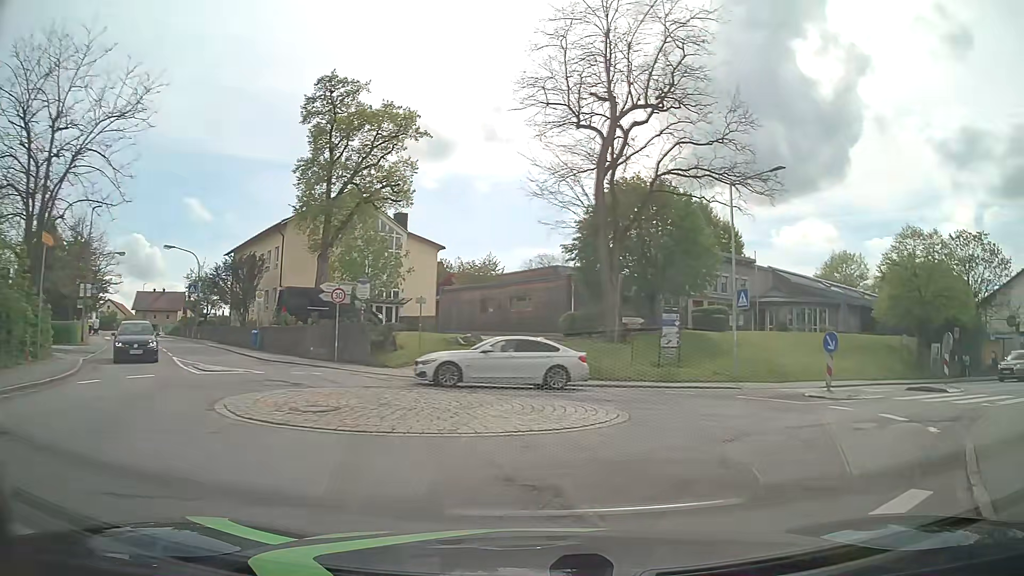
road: tertiary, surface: asphalt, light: Day
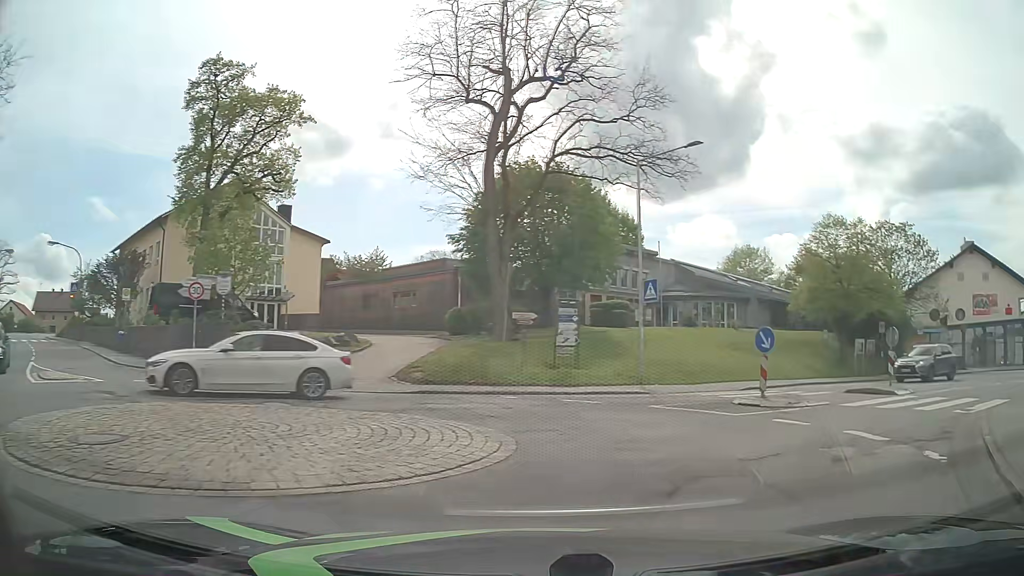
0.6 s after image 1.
(+0.2, +3.2) m; +8°
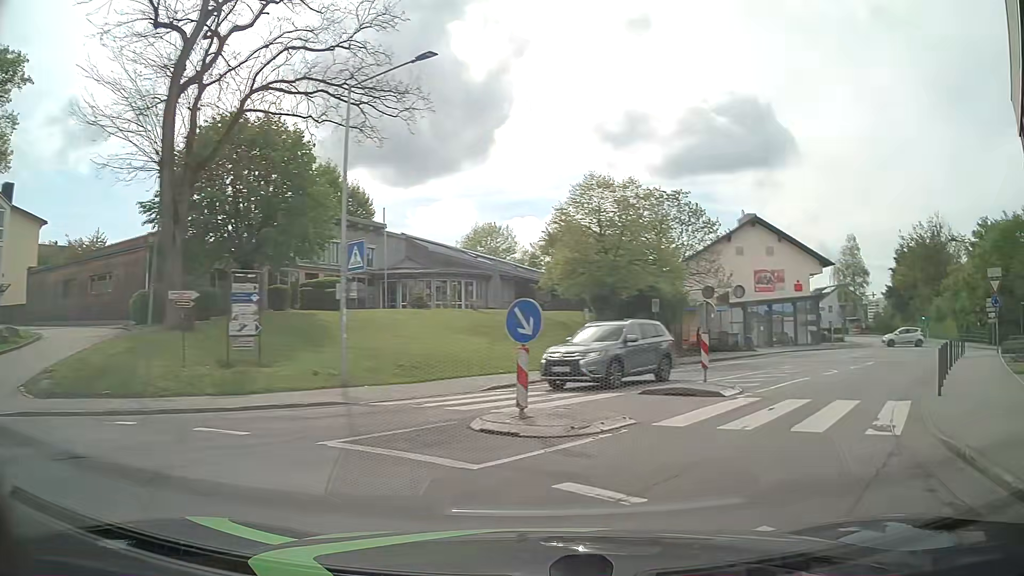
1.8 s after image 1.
(+1.2, +6.3) m; +22°
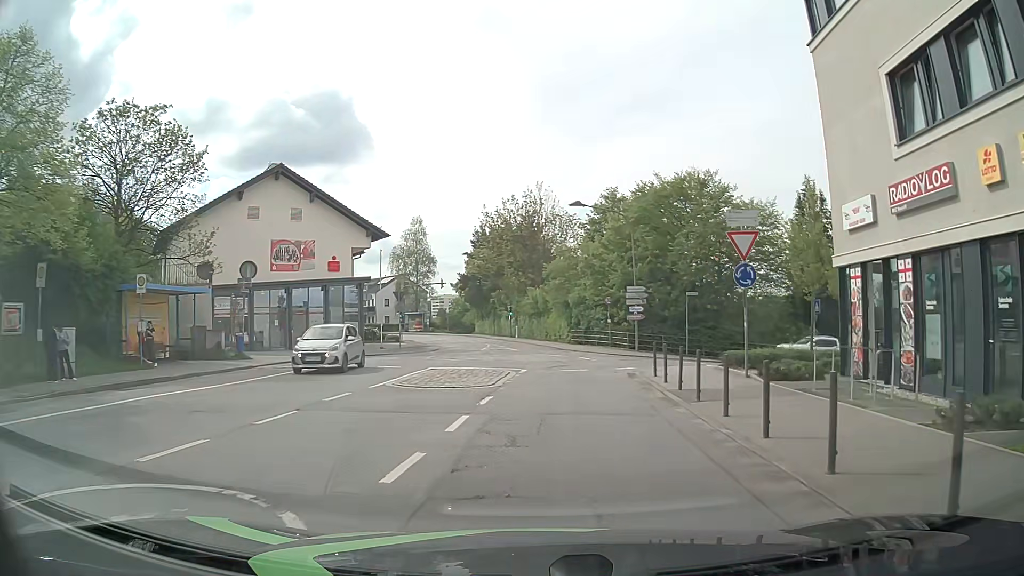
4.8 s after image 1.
(+7.3, +16.6) m; +39°
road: unclassified
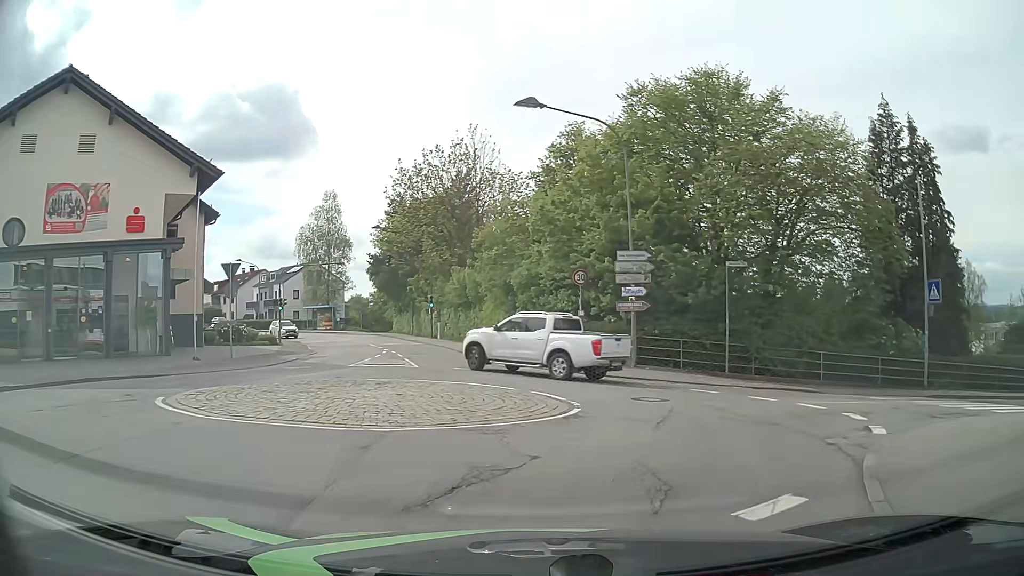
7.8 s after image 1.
(0.0, +17.9) m; +3°
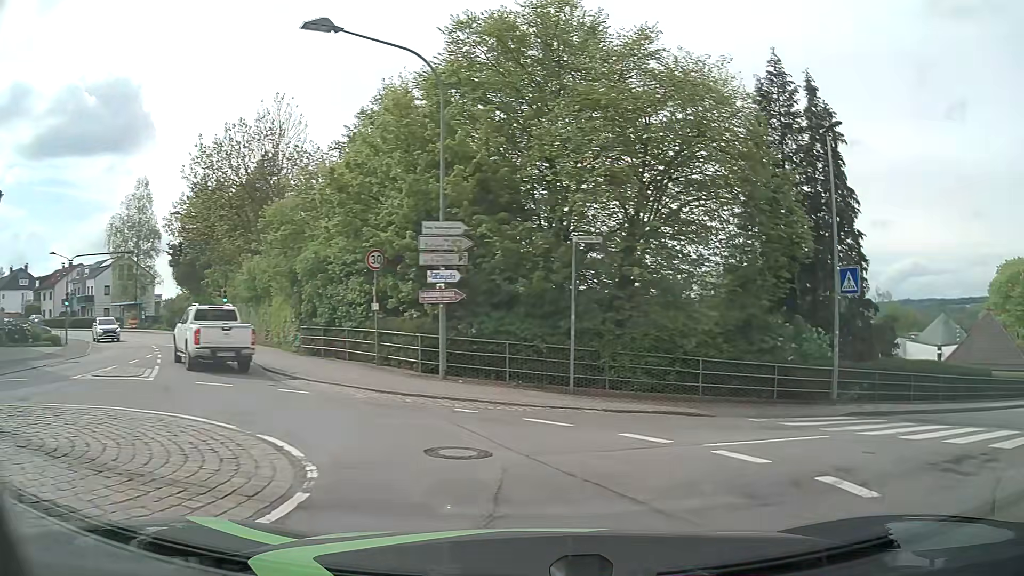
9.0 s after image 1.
(+0.5, +6.0) m; +14°
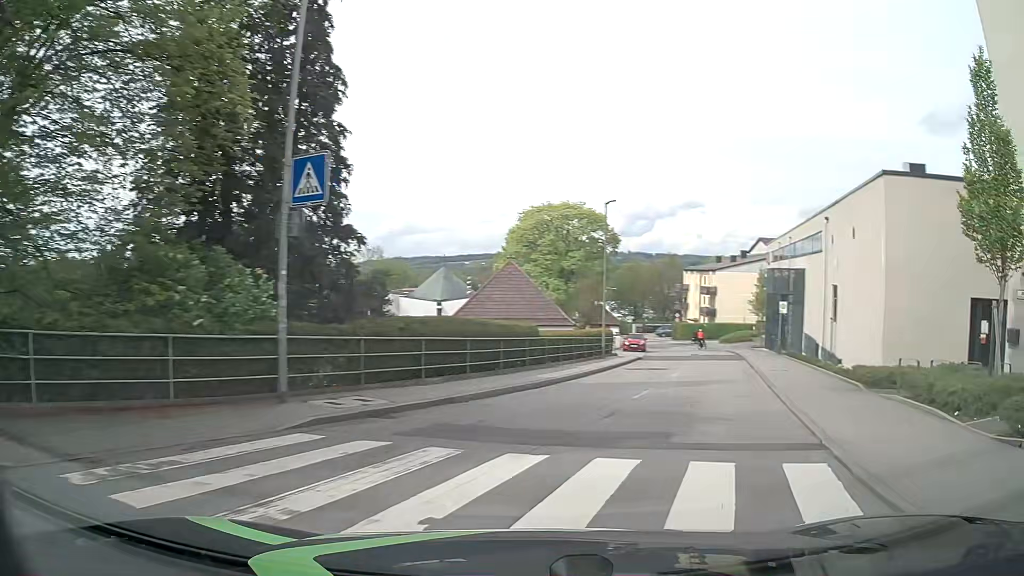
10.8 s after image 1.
(+3.2, +8.2) m; +45°
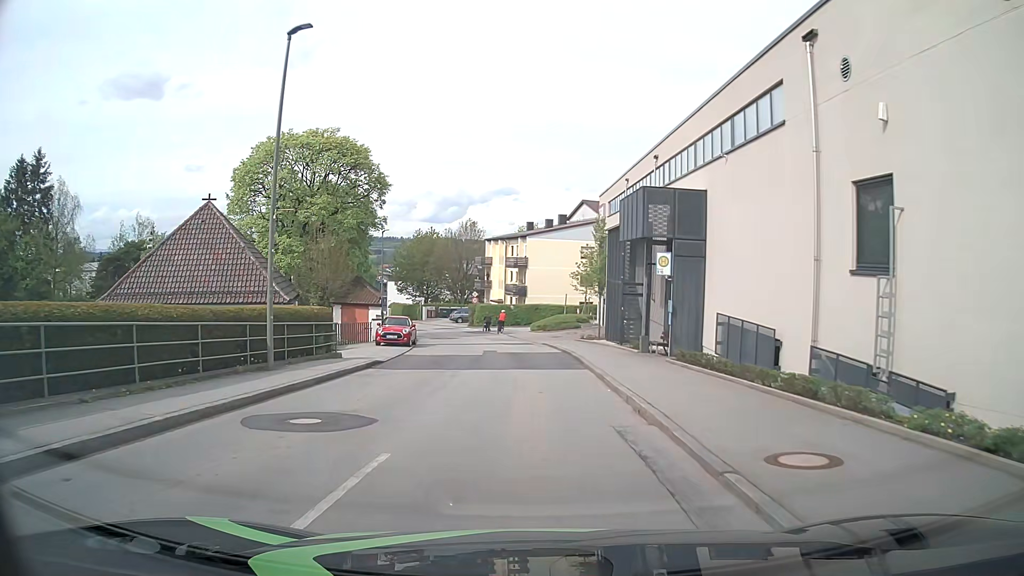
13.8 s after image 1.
(+4.7, +19.8) m; +16°
(0, +10) (0, +20) (-1, +30) (-2, +40) (-5, +50) (-7, +59) (-10, +69) (-14, +78) (-18, +87) (-22, +97) m
